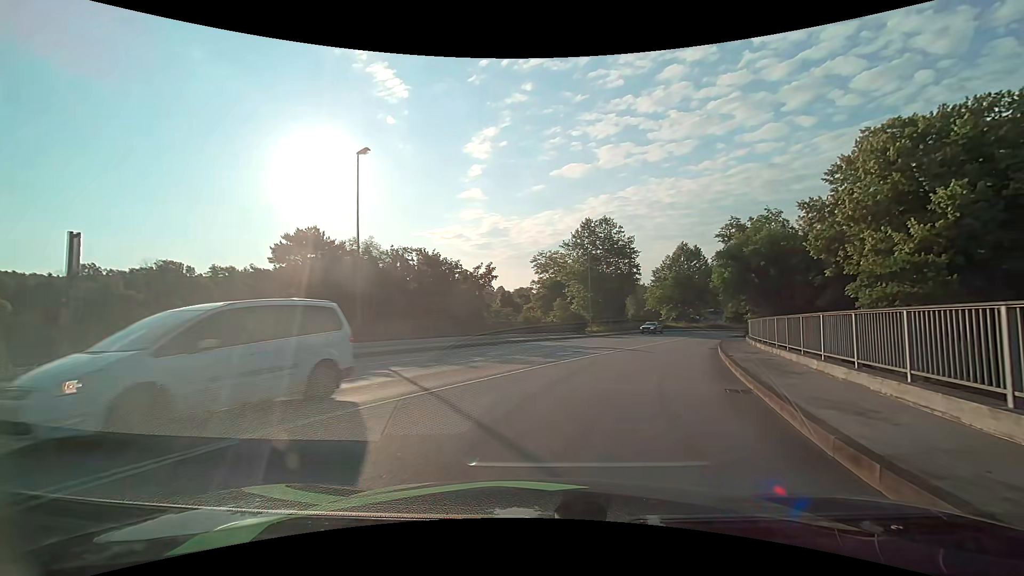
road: primary_link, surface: asphalt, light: Day
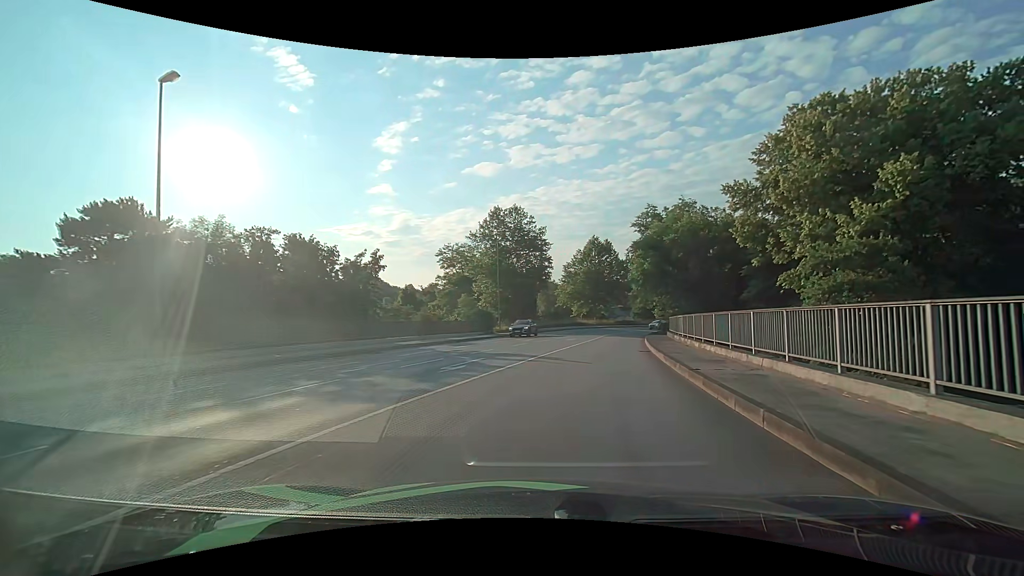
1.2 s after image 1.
(+0.6, +6.7) m; +10°
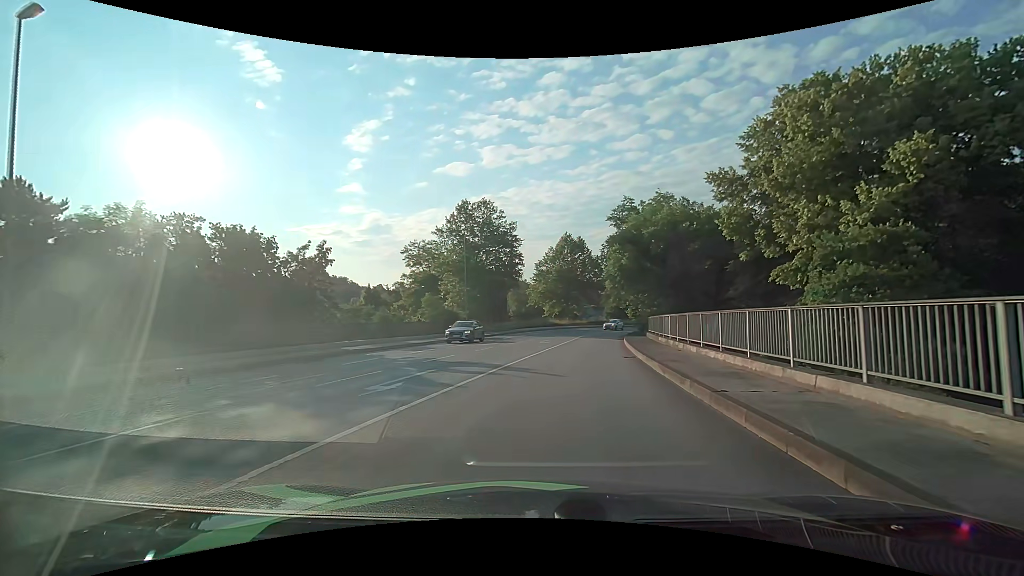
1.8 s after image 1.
(+0.1, +3.6) m; +3°
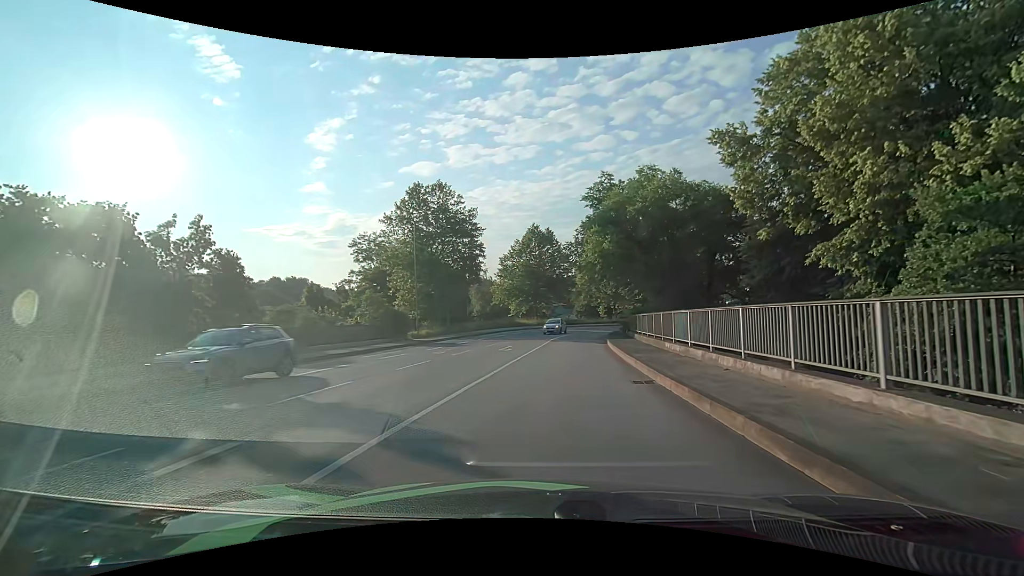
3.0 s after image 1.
(+0.2, +7.7) m; +3°
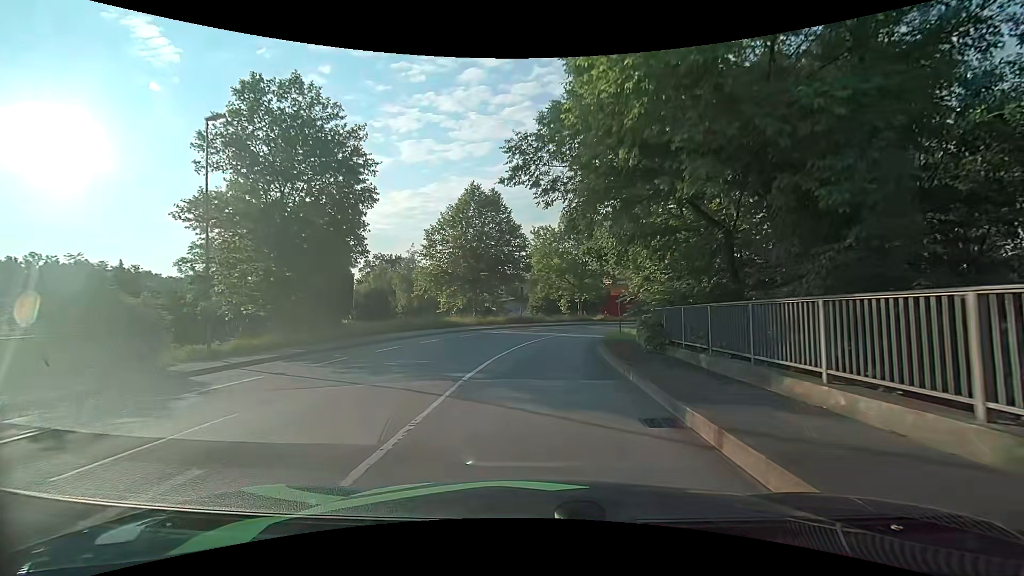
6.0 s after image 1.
(+1.2, +21.9) m; +5°
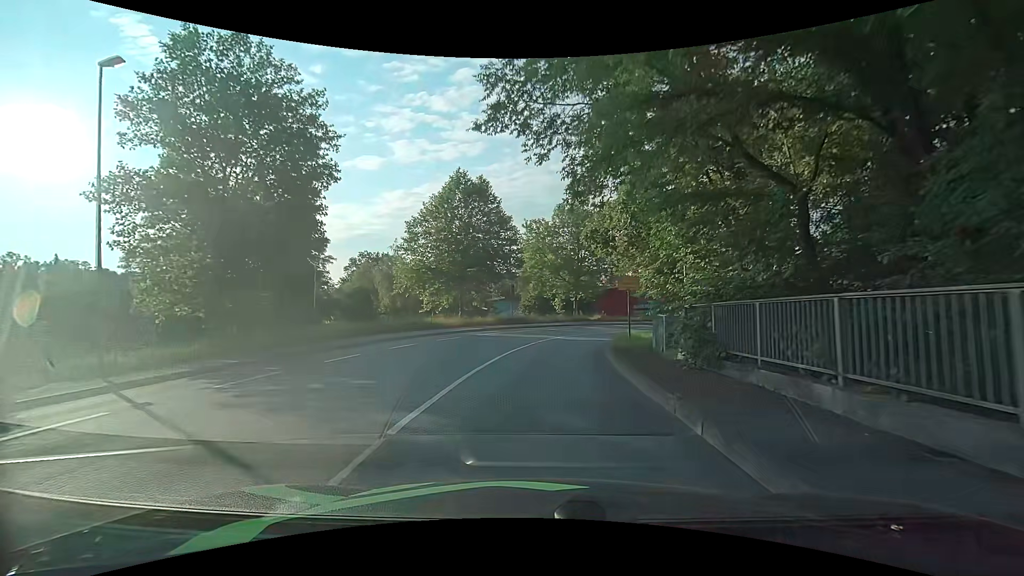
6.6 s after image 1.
(+0.1, +4.8) m; +1°
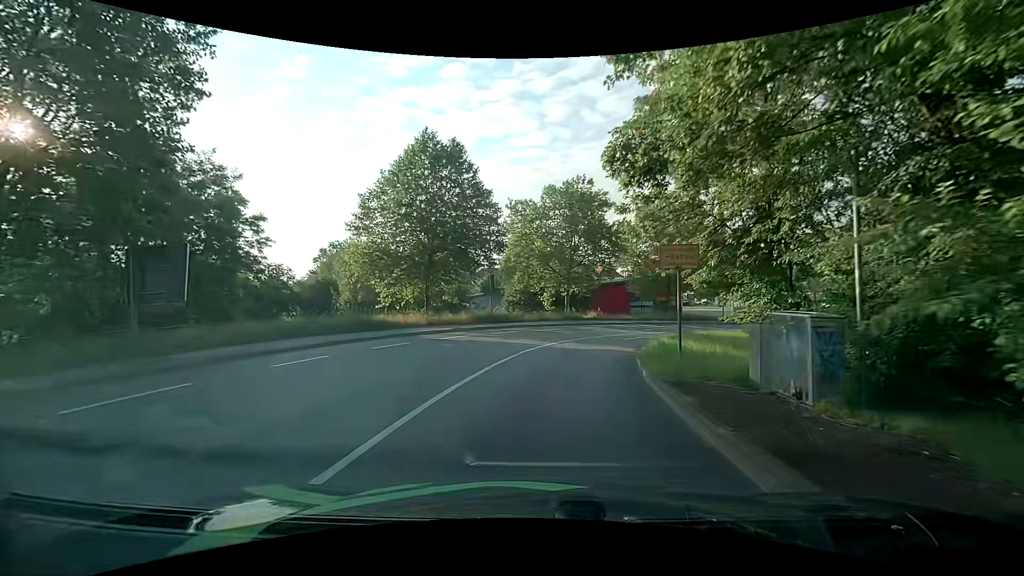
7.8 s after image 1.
(+0.1, +9.4) m; +1°
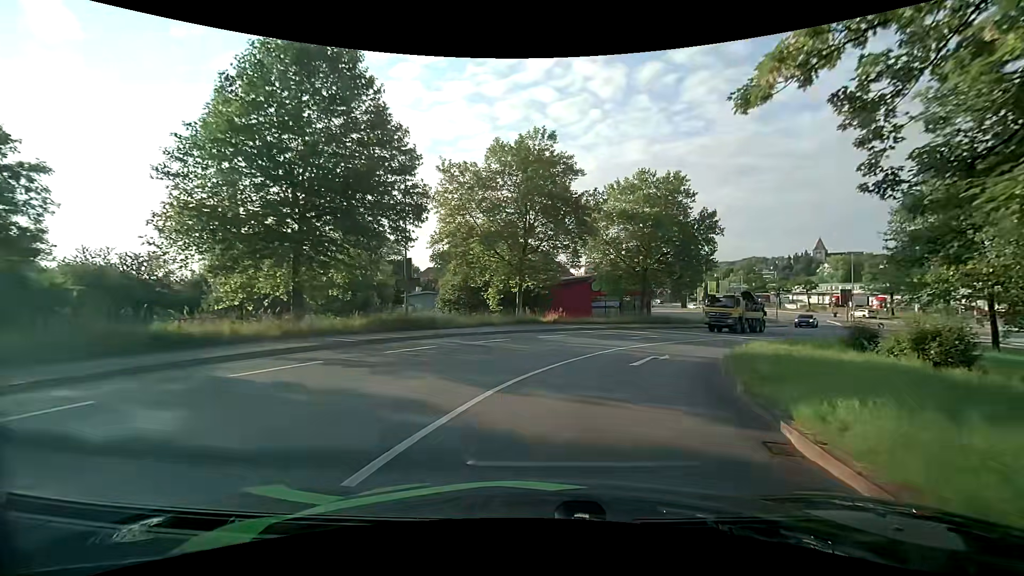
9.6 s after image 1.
(+0.6, +13.9) m; +5°
(+1, +10) (+4, +19) (+9, +28) (+16, +36) (+24, +41) (+33, +45) (+43, +45) (+51, +39) (+56, +31) (+58, +21) m
